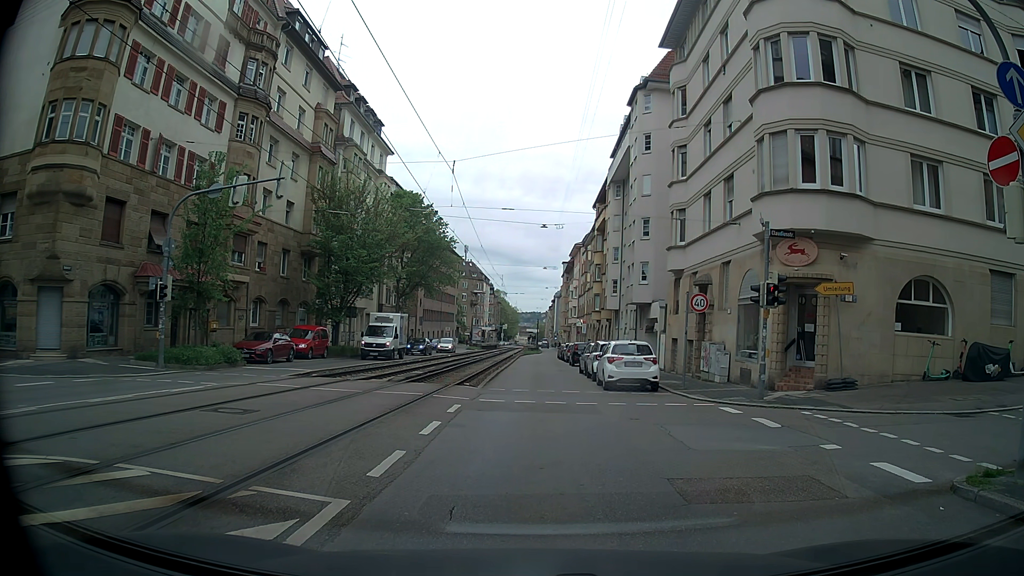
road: tertiary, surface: asphalt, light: Day
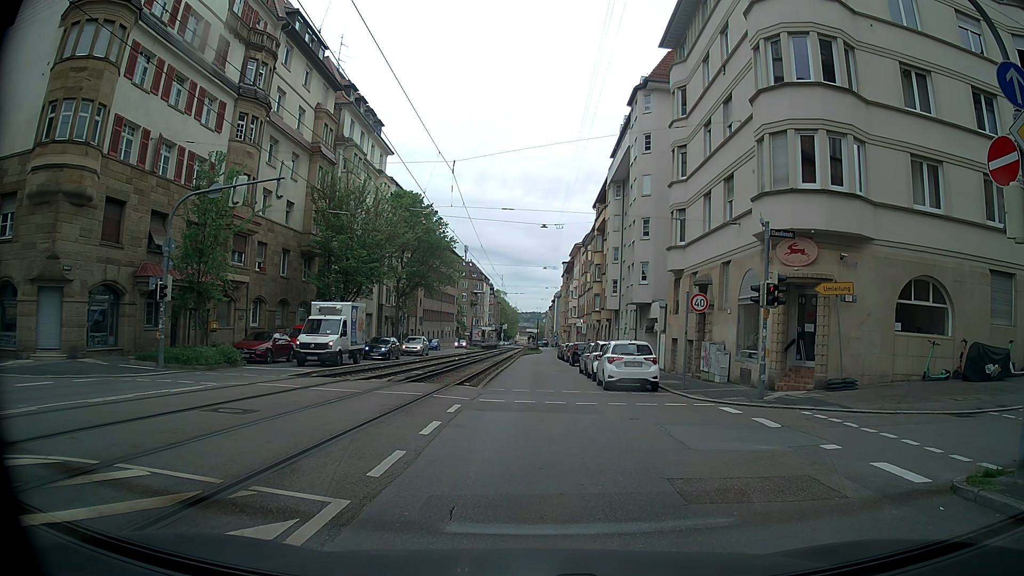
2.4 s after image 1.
(0.0, 0.0) m; 0°
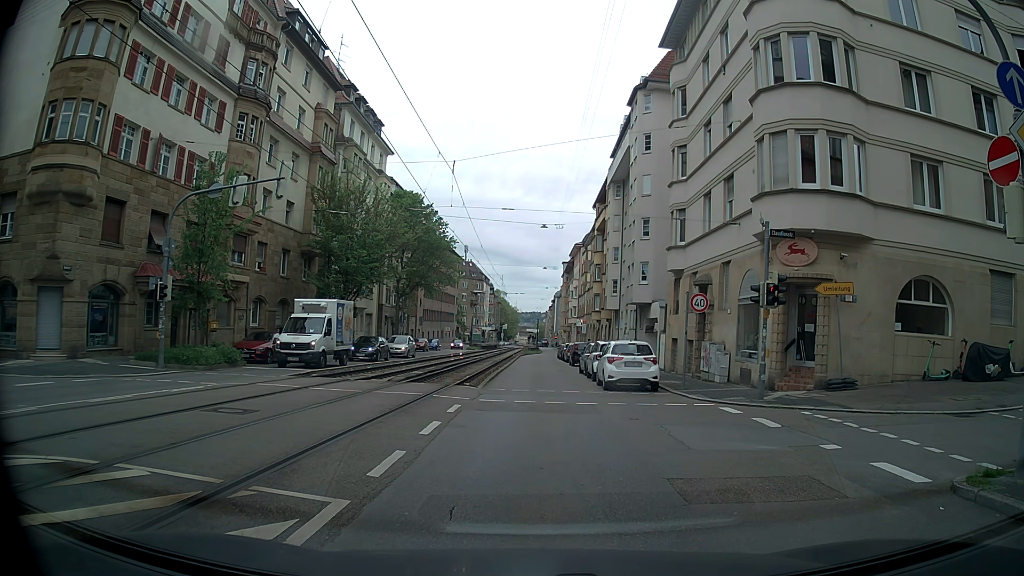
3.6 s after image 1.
(0.0, 0.0) m; 0°
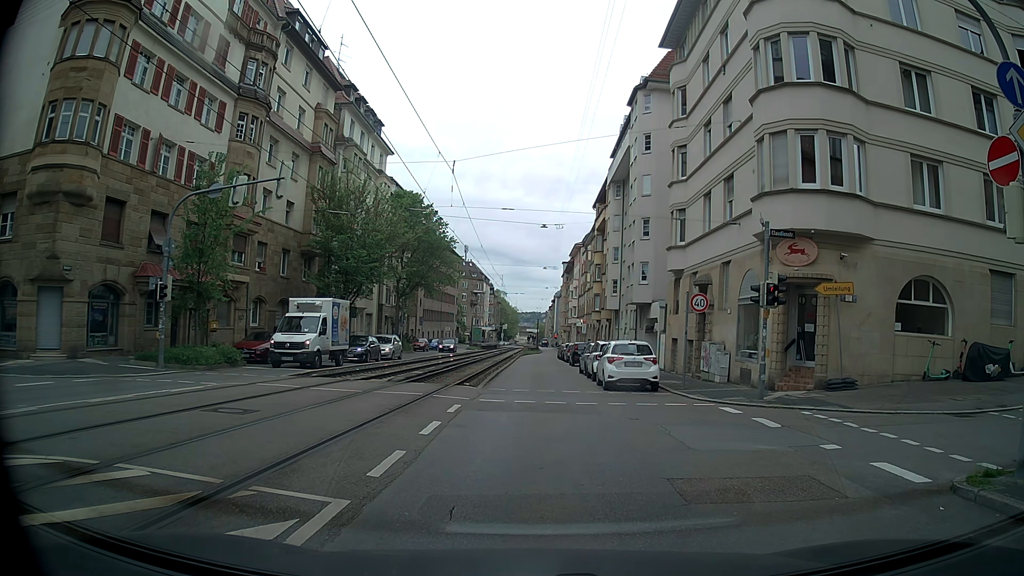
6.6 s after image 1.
(0.0, 0.0) m; 0°
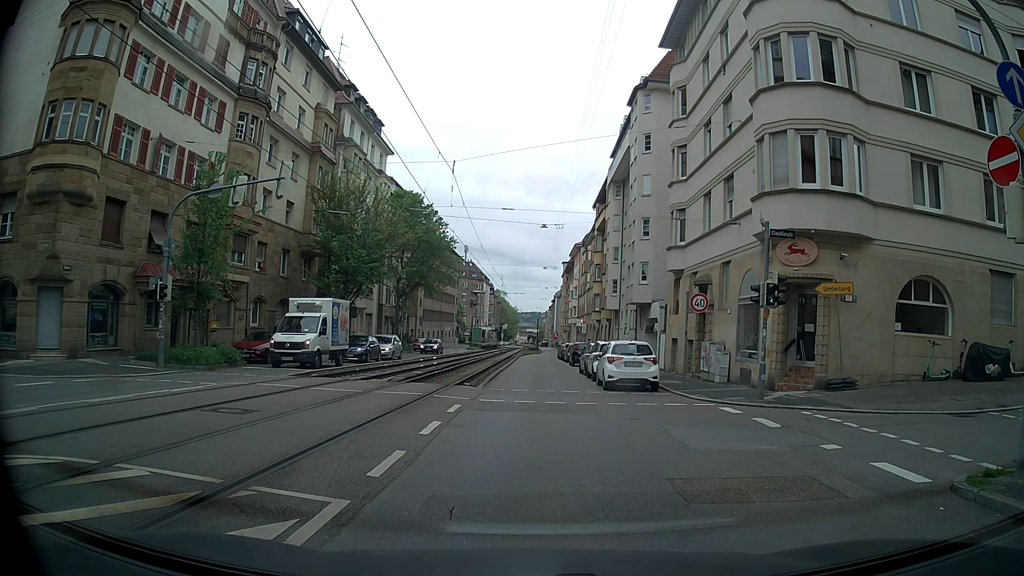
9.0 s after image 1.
(0.0, 0.0) m; 0°
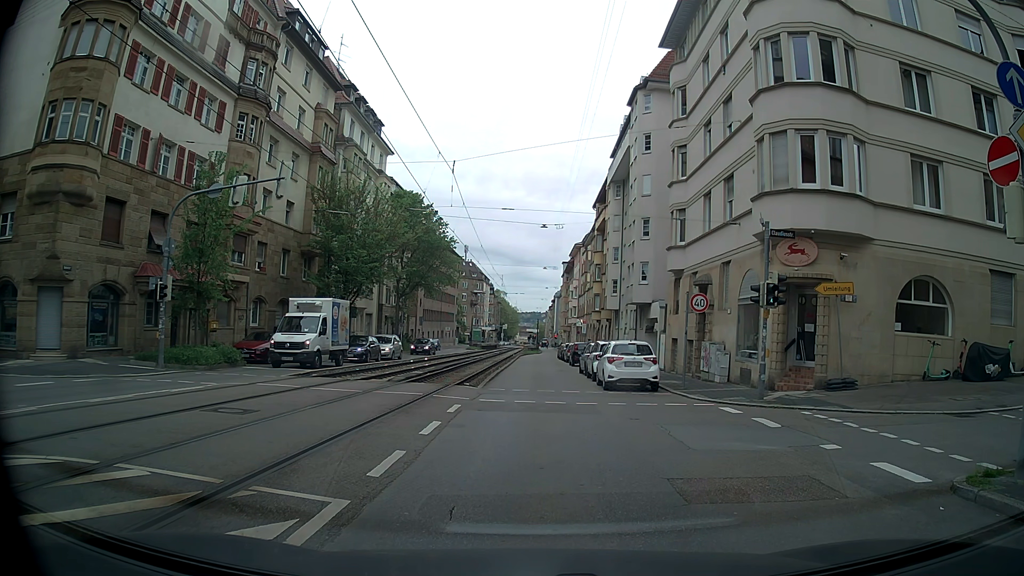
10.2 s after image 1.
(0.0, 0.0) m; 0°
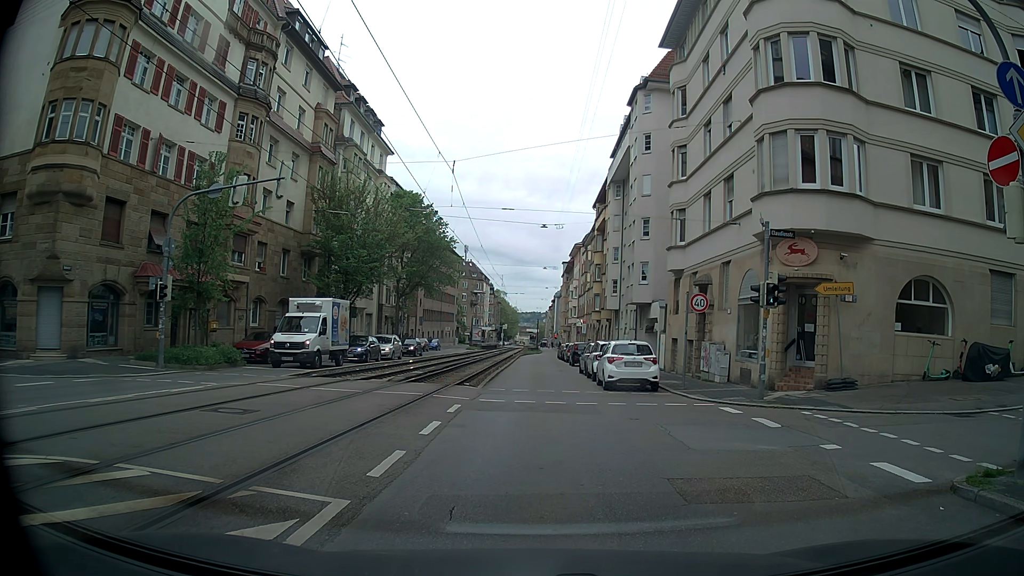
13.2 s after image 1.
(0.0, 0.0) m; 0°
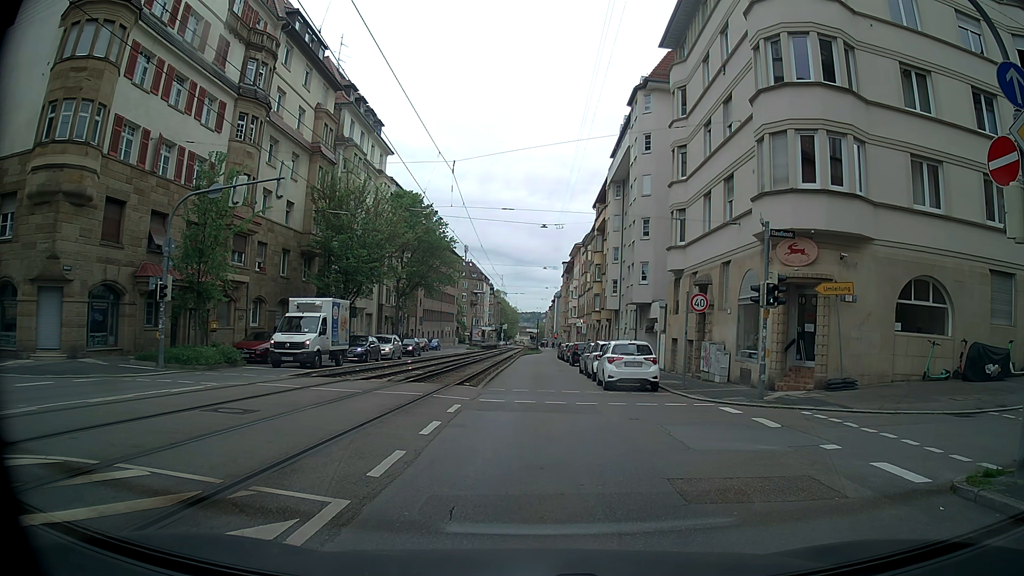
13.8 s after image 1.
(0.0, 0.0) m; 0°
(0, +10) (+1, +20) (+1, +30) (+1, +40) (+2, +50) (+2, +60) (+2, +70) (+3, +80) (+5, +90) (+6, +100) m
